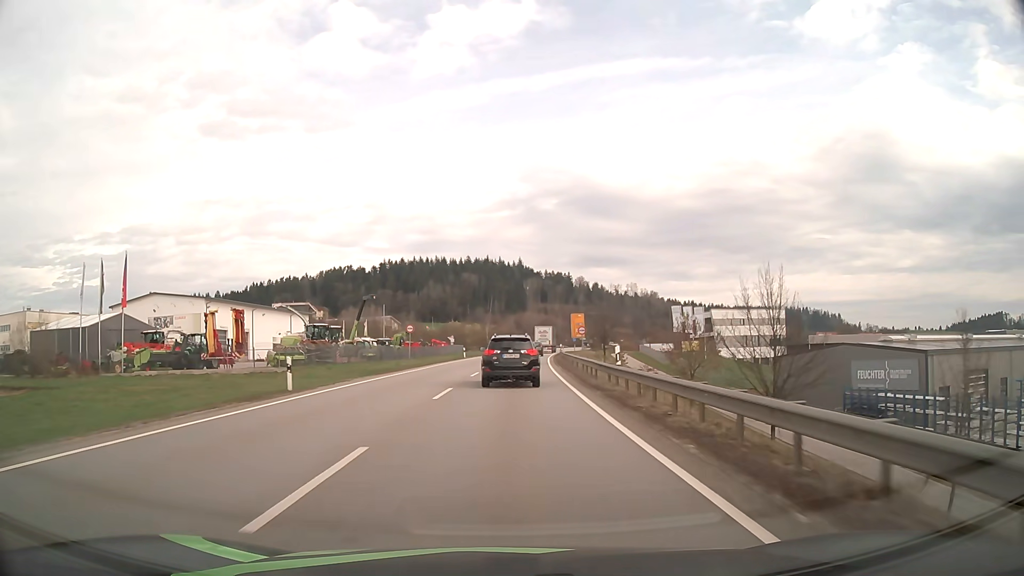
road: primary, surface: asphalt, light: Day
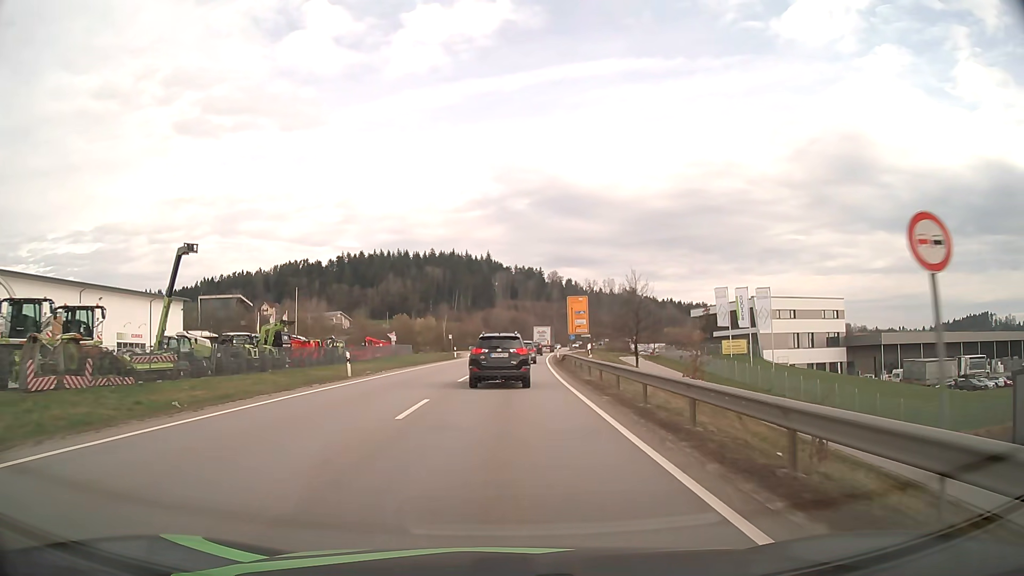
(+0.8, +40.9) m; +3°
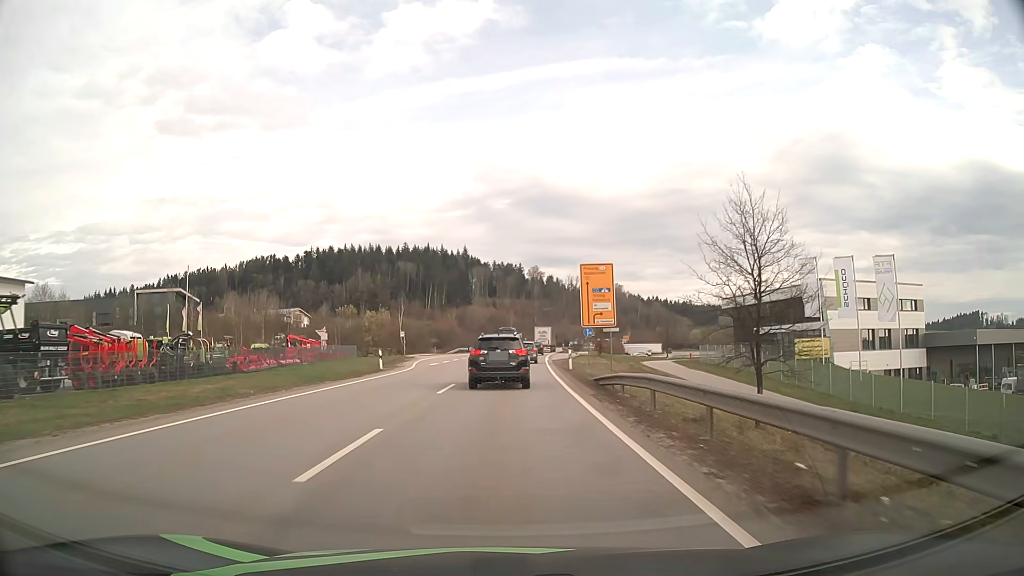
(+0.5, +29.6) m; +2°
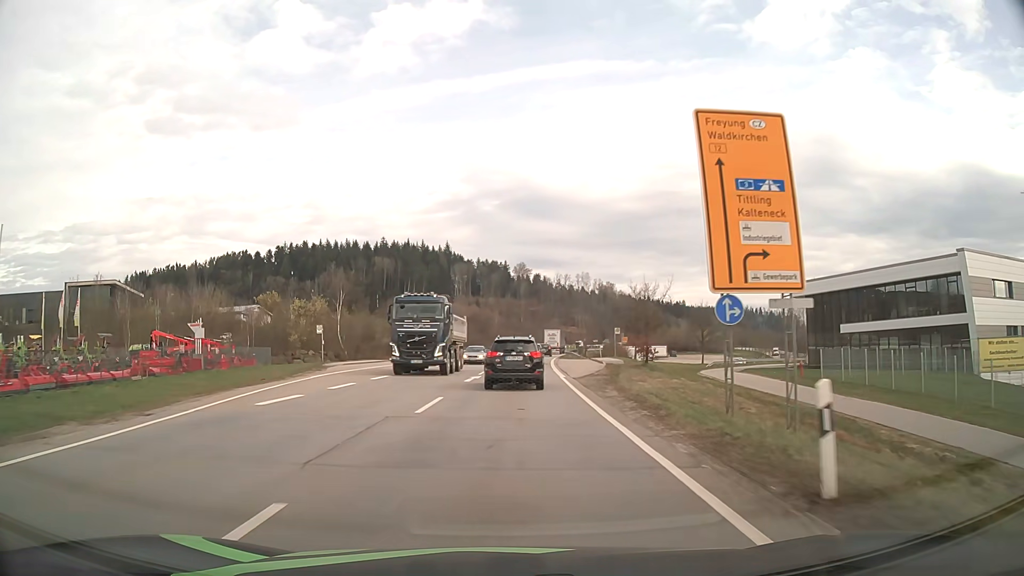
(+0.3, +29.1) m; +2°
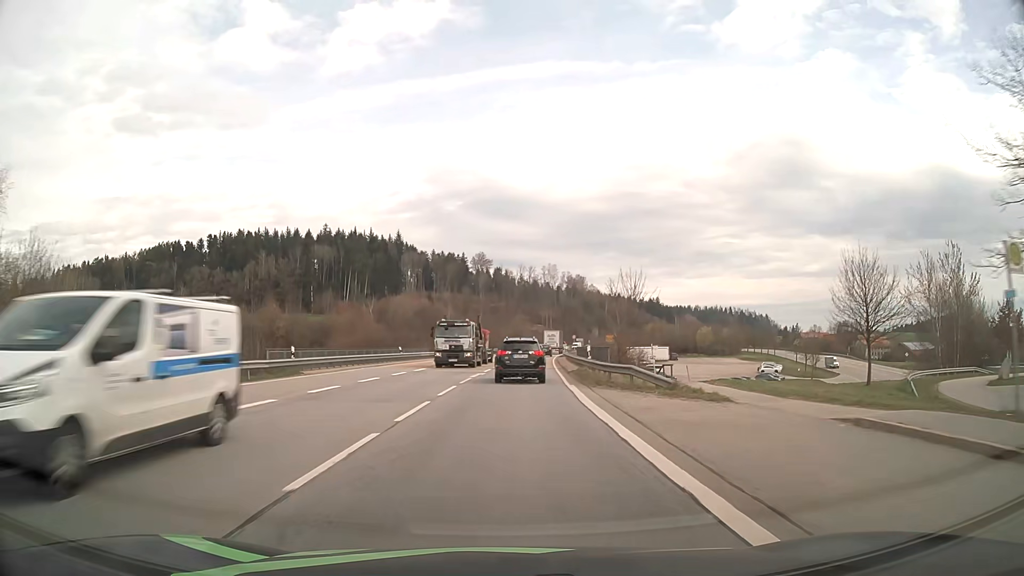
(+1.3, +49.6) m; +3°
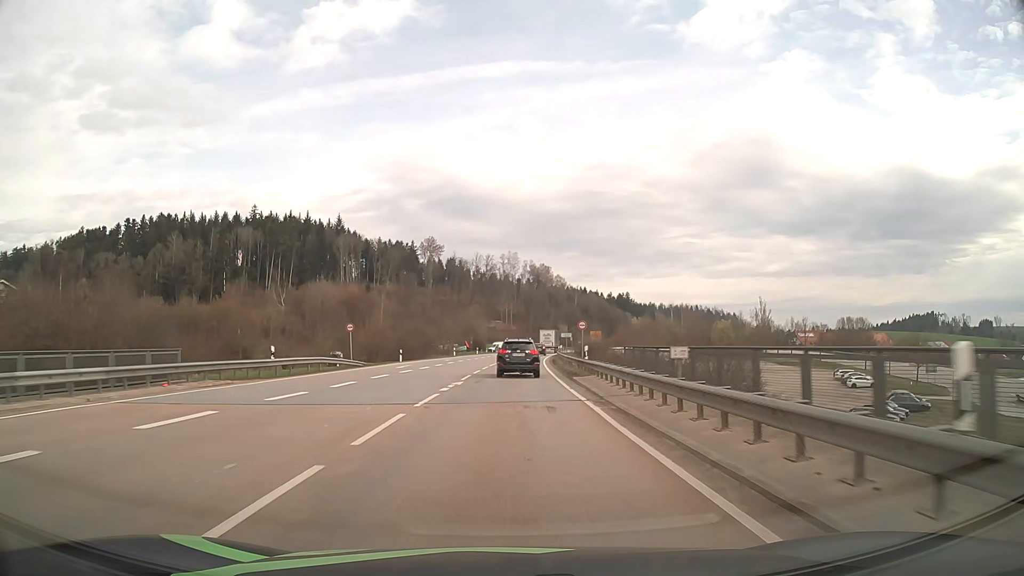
(+1.7, +51.4) m; +4°
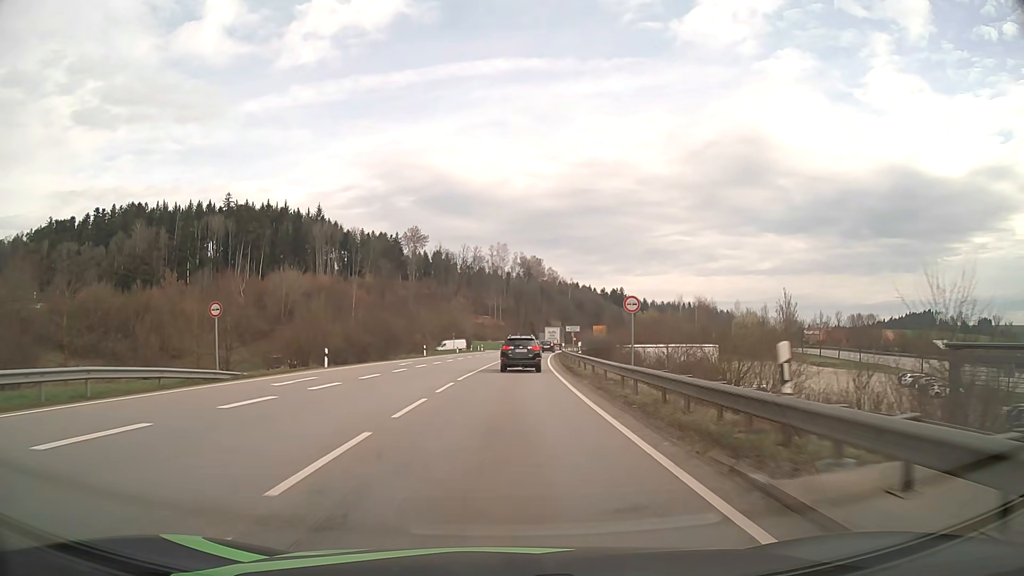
(+0.2, +21.0) m; +1°
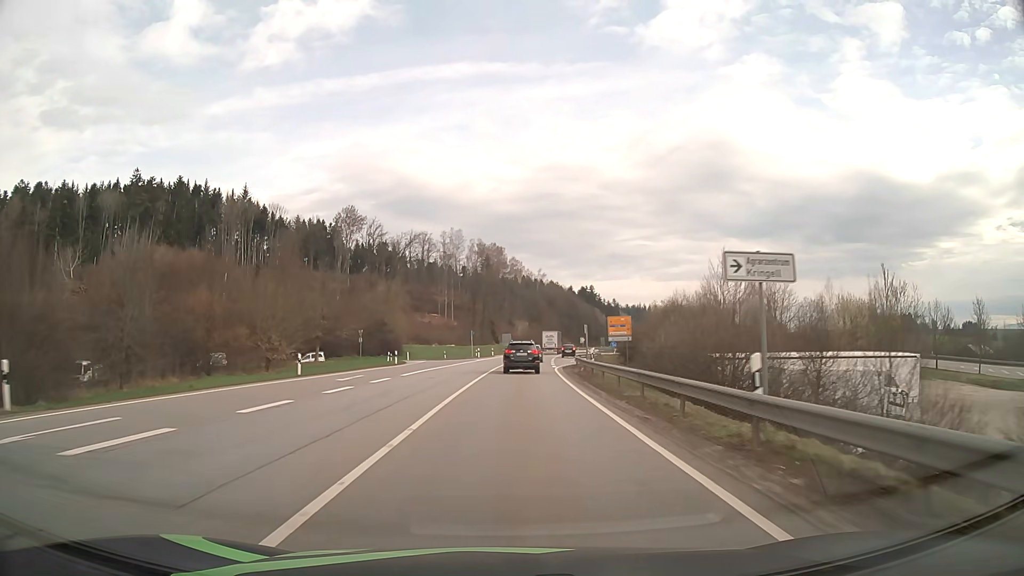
(+1.4, +54.2) m; +4°
(0, +10) (0, +20) (+1, +30) (+1, +40) (+1, +50) (+2, +60) (+3, +70) (+4, +80) (+4, +90) (+5, +100) m
